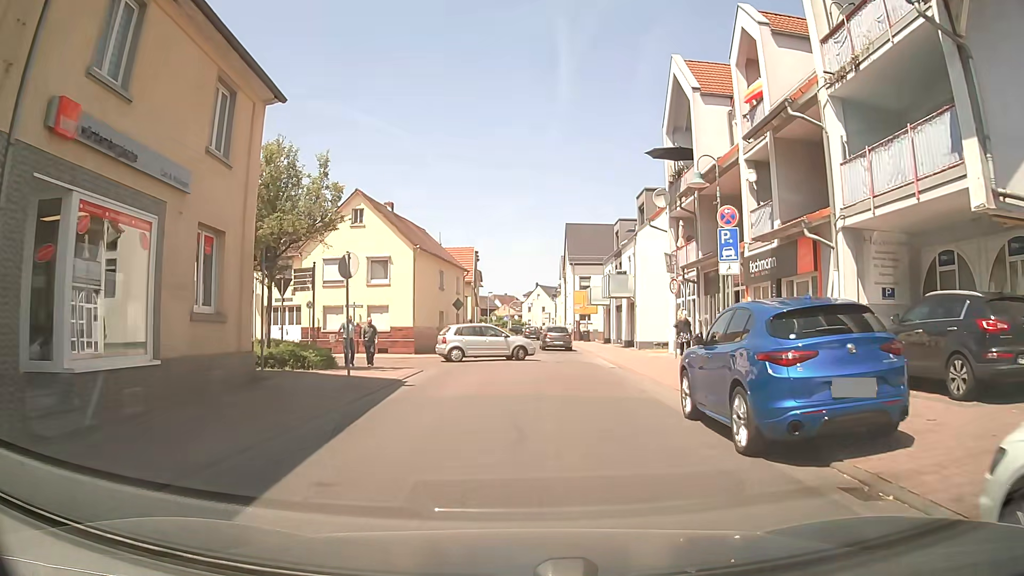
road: unclassified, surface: asphalt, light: Day
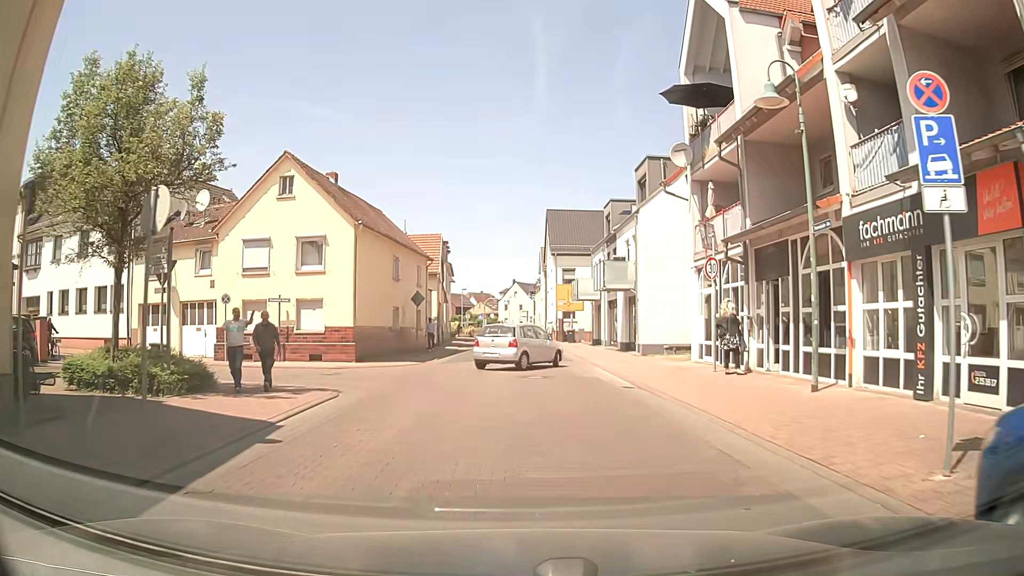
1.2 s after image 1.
(+0.1, +7.7) m; +2°
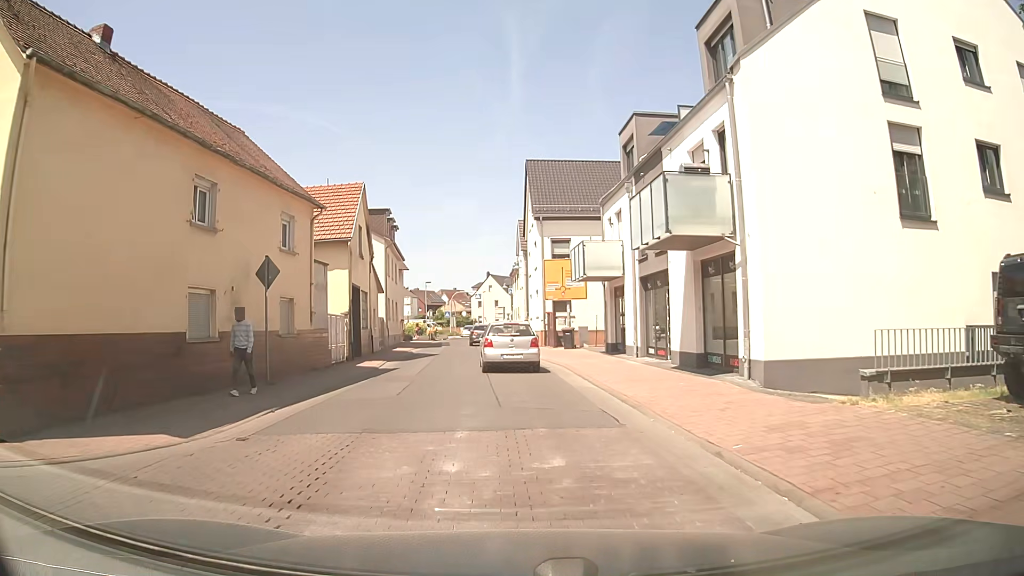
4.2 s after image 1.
(+0.2, +17.9) m; 0°
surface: paving_stones
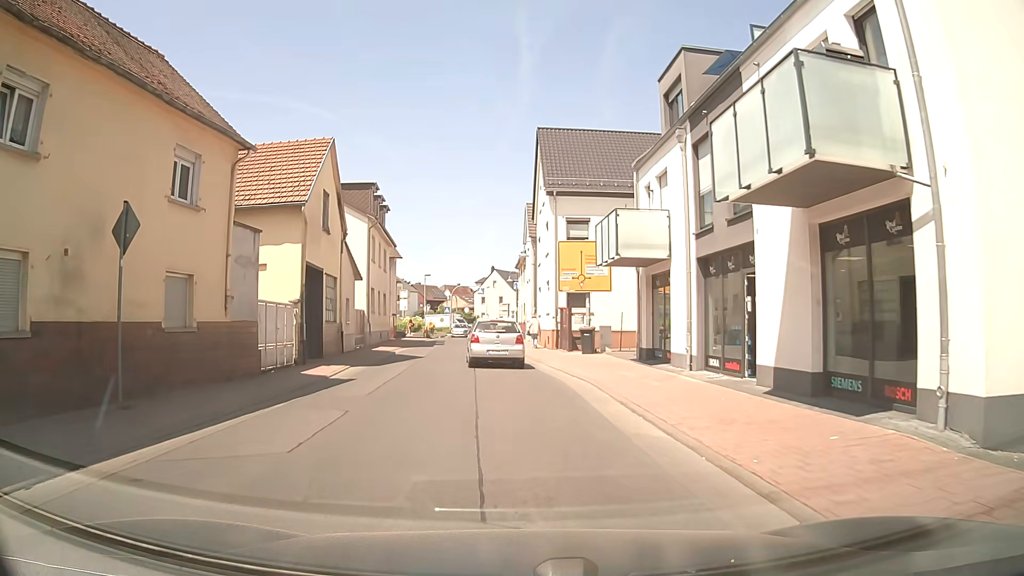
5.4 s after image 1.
(+0.1, +6.7) m; +1°
(0, +10) (0, +20) (-1, +30) (-1, +40) (-2, +50) (-3, +60) (-2, +70) (+1, +79) (+8, +87) (+16, +92) m
